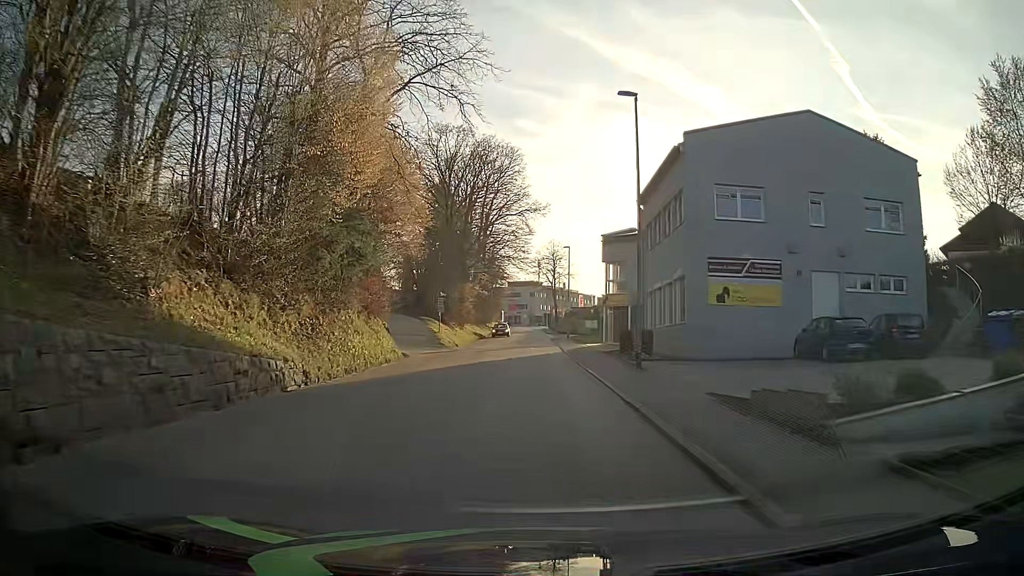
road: tertiary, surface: asphalt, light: Day
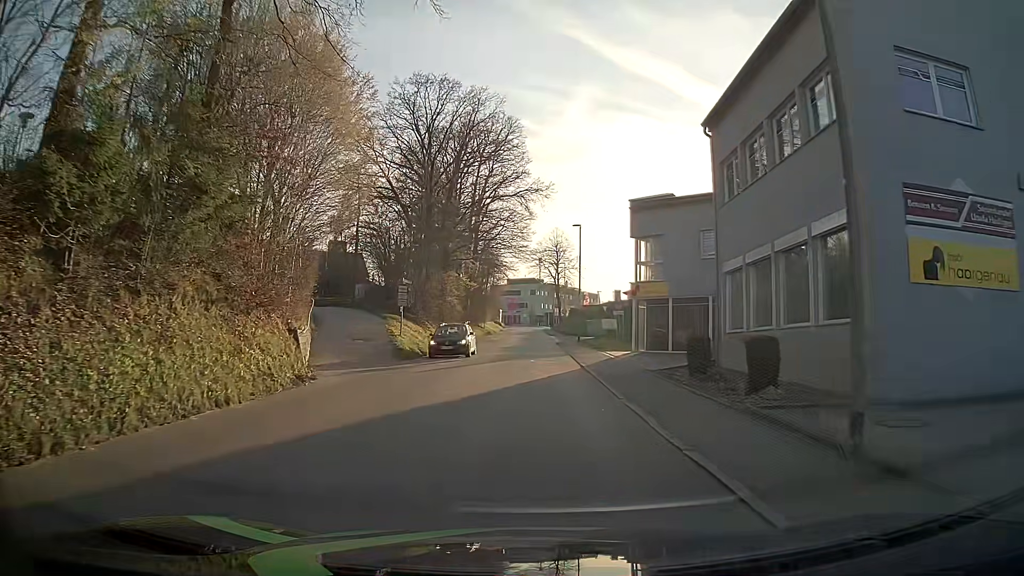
(-0.2, +13.4) m; 0°
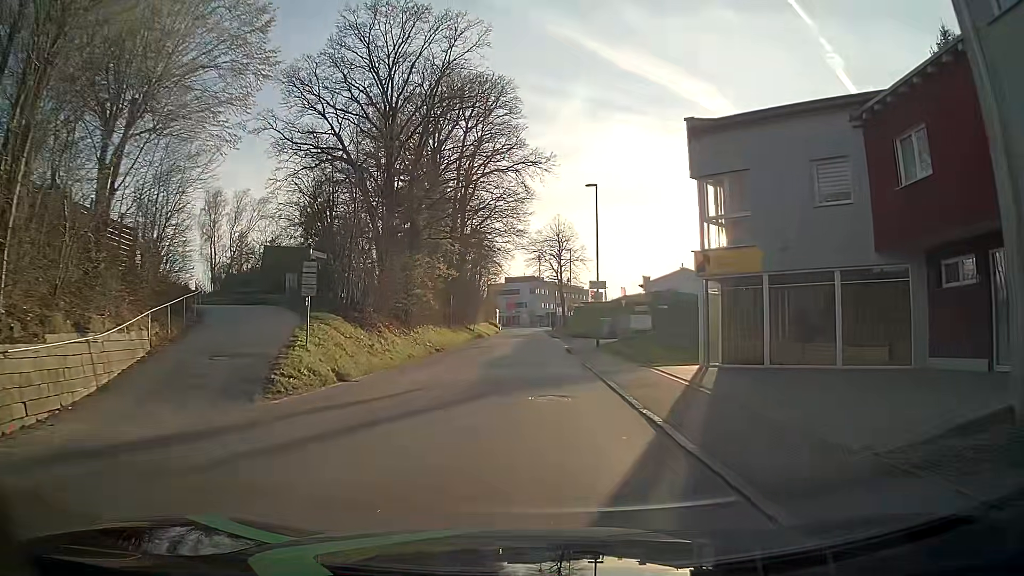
(-0.3, +13.5) m; -2°
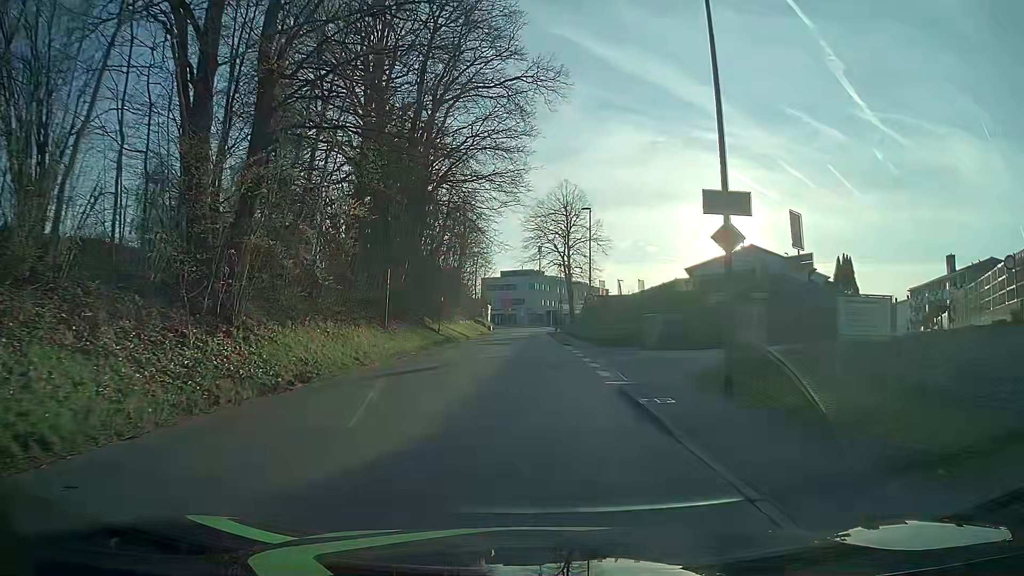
(+0.4, +22.3) m; +1°
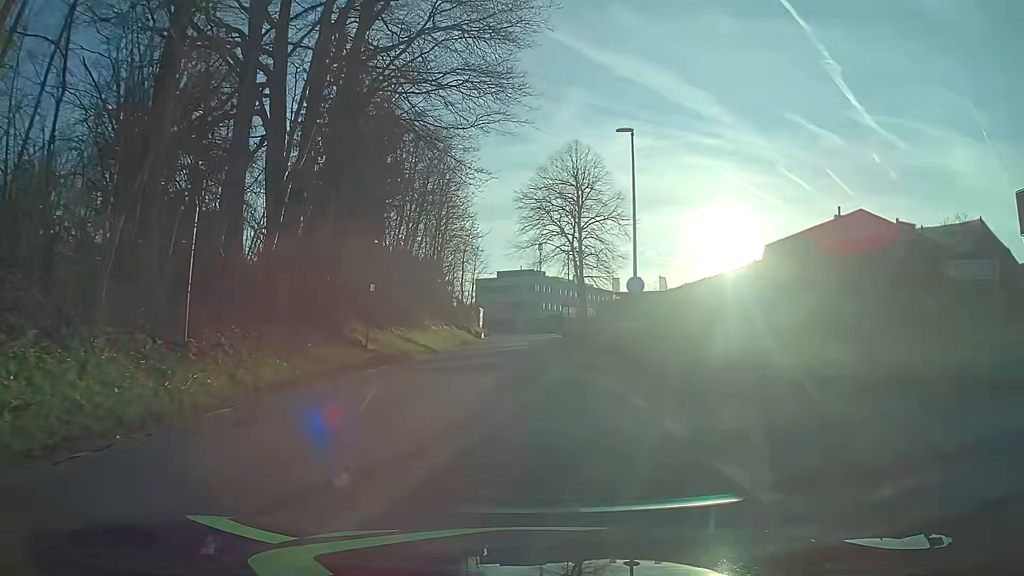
(+0.1, +17.7) m; 0°
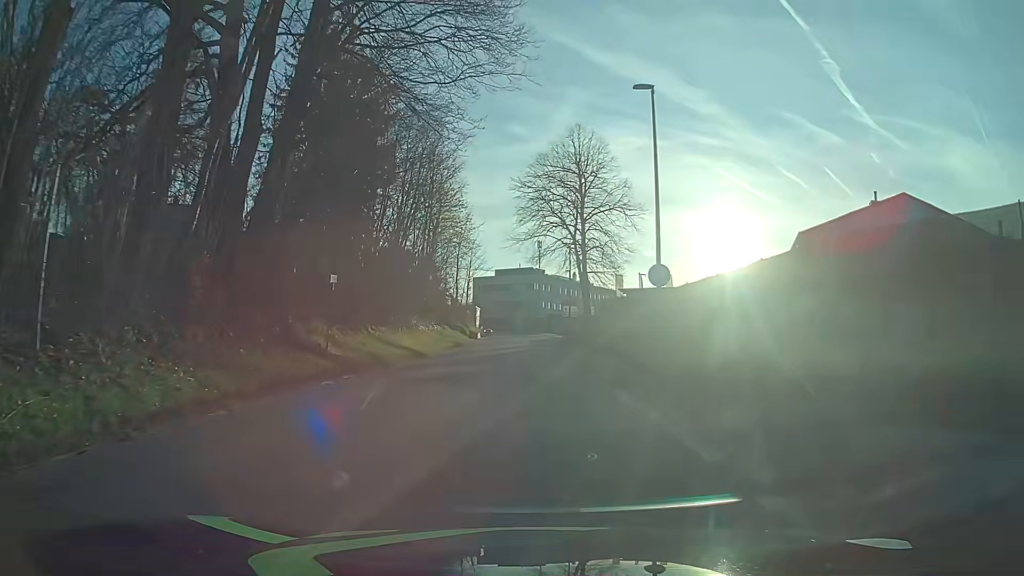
(0.0, +4.4) m; 0°
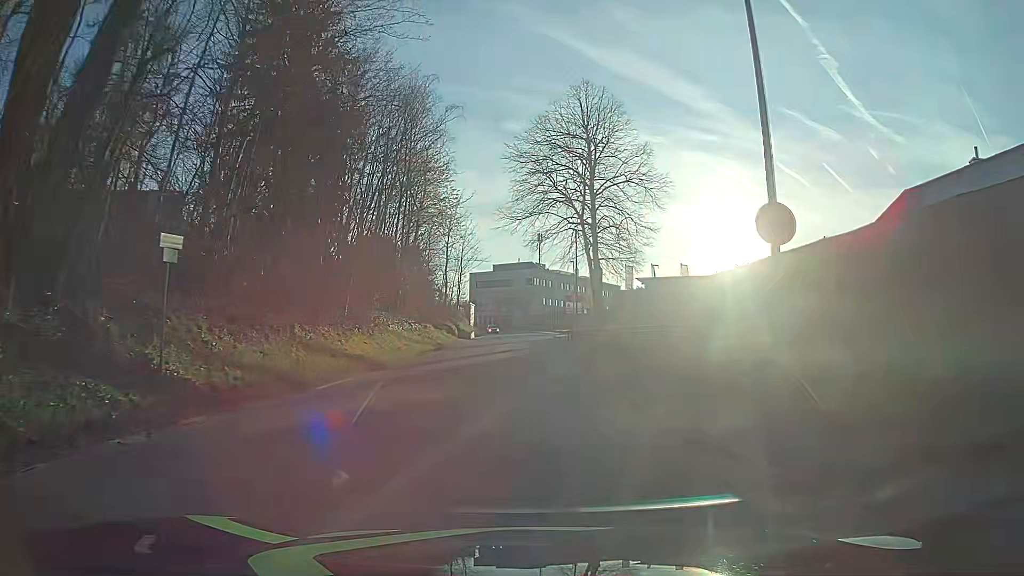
(+0.1, +8.9) m; +1°
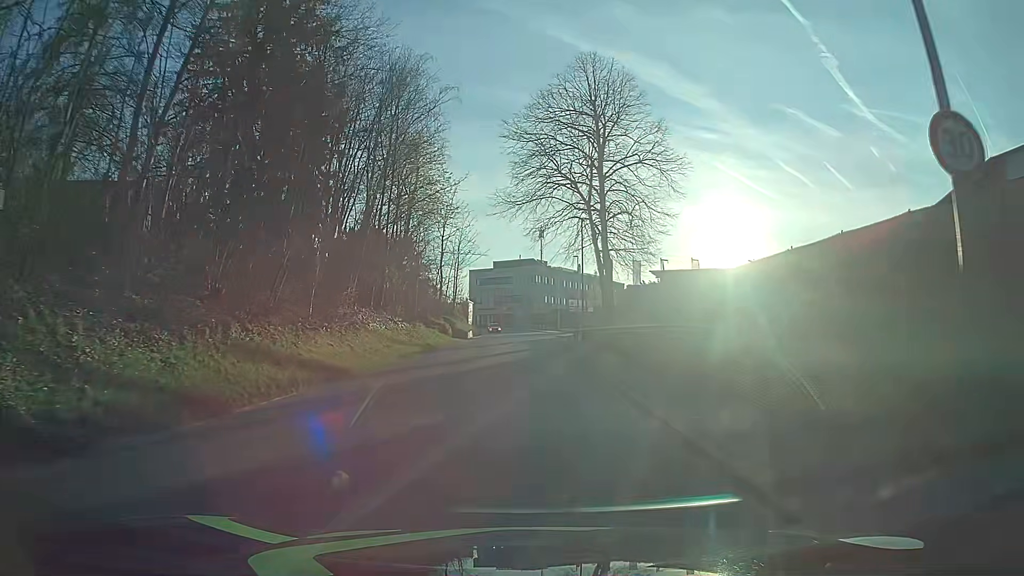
(0.0, +4.5) m; 0°
(0, +10) (0, +20) (0, +30) (-1, +40) (0, +50) (0, +60) (0, +70) (0, +80) (-1, +90) (-1, +100) m
